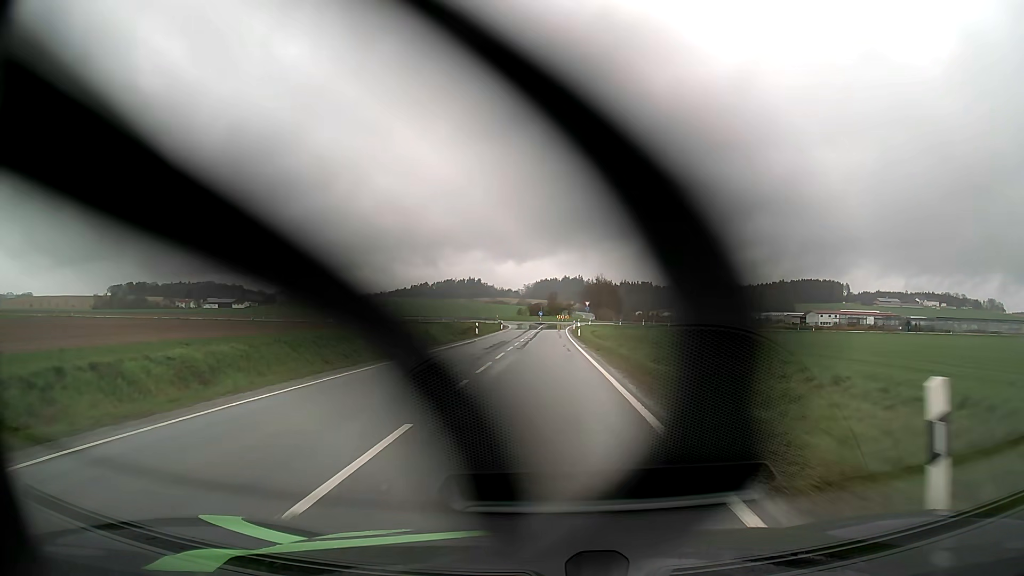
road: tertiary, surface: asphalt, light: Day
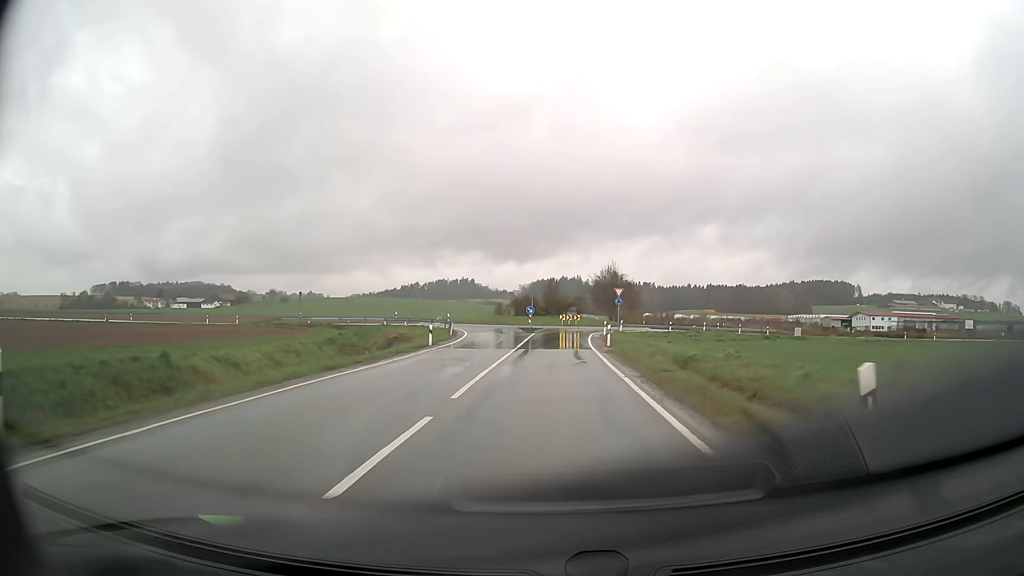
(-0.1, +48.3) m; 0°
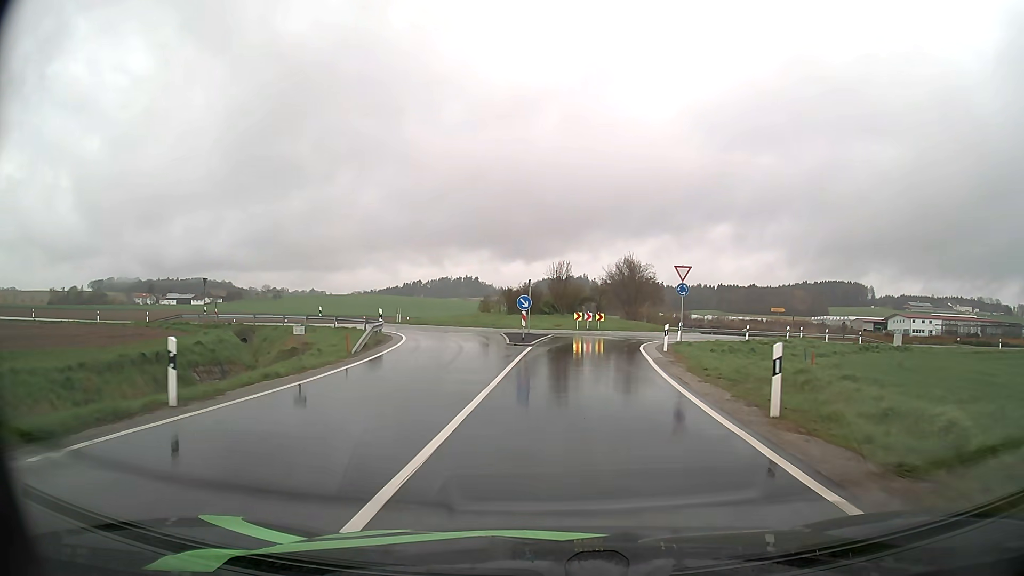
(-0.2, +23.7) m; 0°
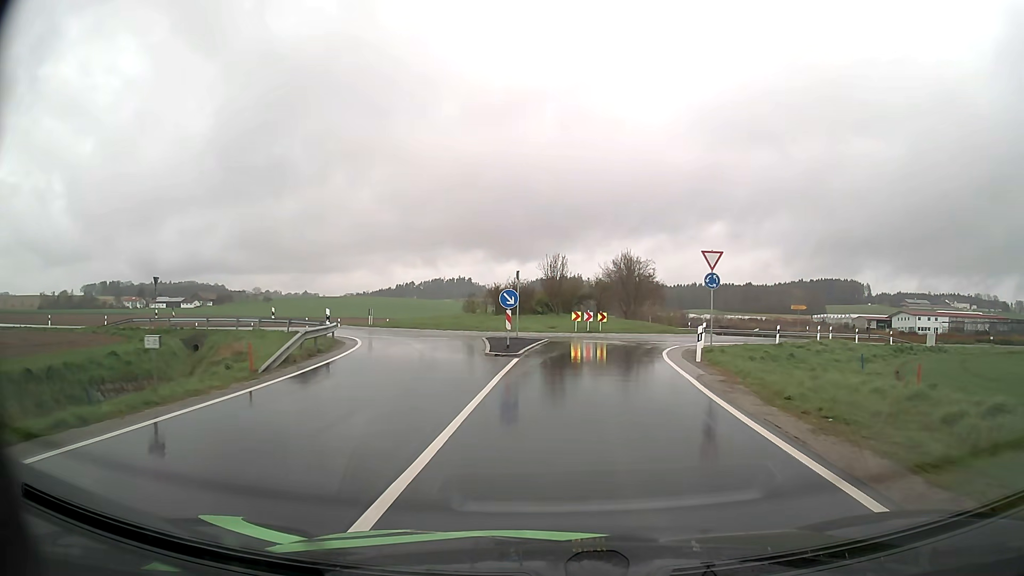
(0.0, +6.7) m; 0°
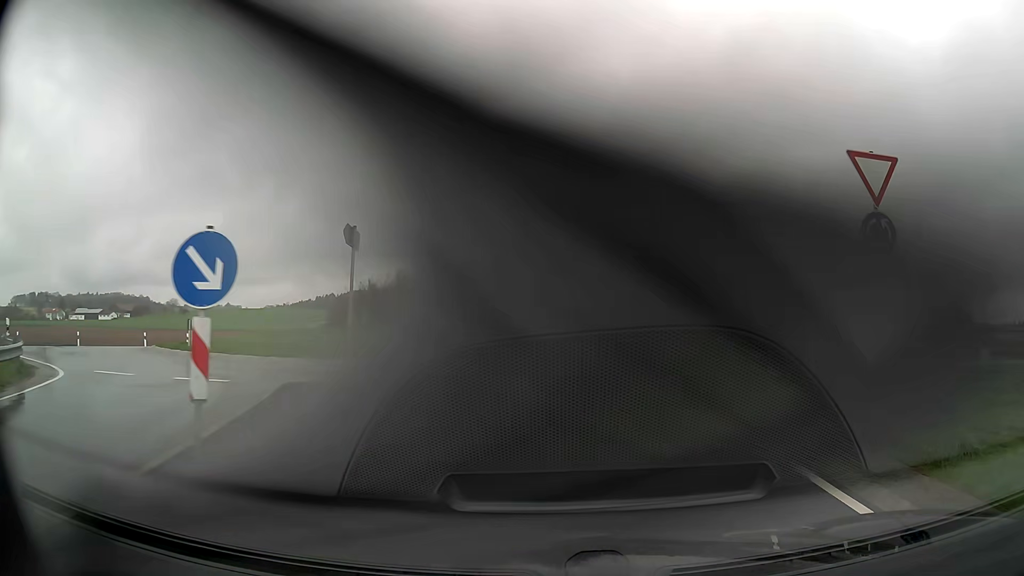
(+0.6, +16.1) m; +7°
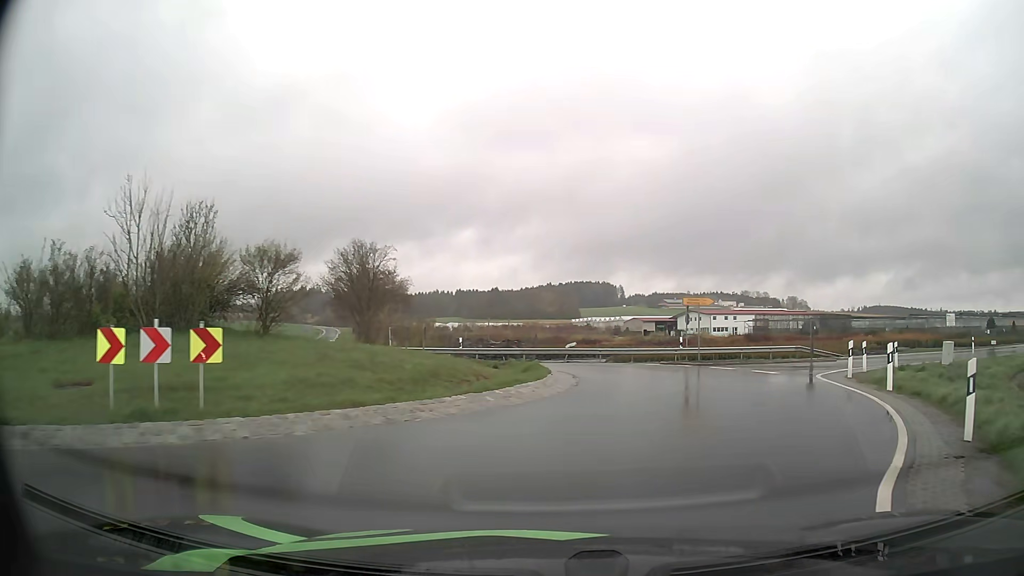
(+1.7, +12.7) m; +16°
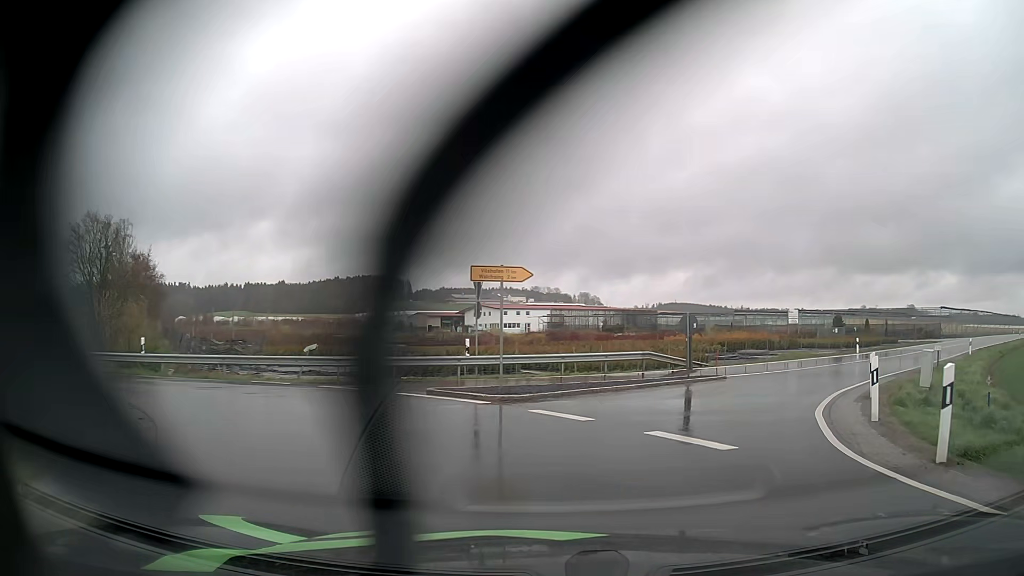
(+1.8, +13.3) m; +16°
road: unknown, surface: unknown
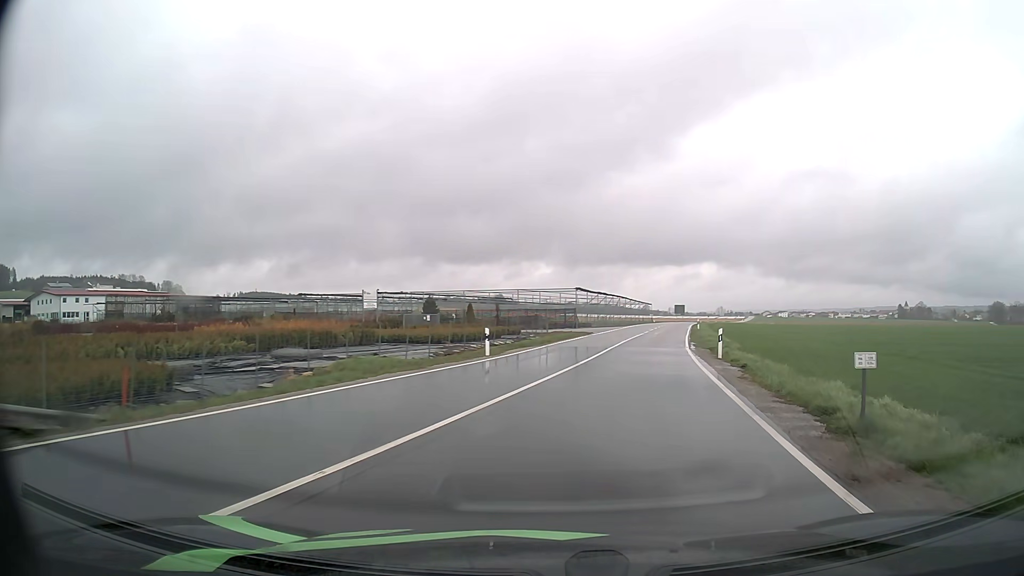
(+7.0, +20.0) m; +36°
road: tertiary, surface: asphalt
(+1, +10) (+2, +20) (+4, +30) (+6, +40) (+8, +49) (+10, +59) (+12, +69) (+15, +78) (+17, +88) (+20, +98) m
